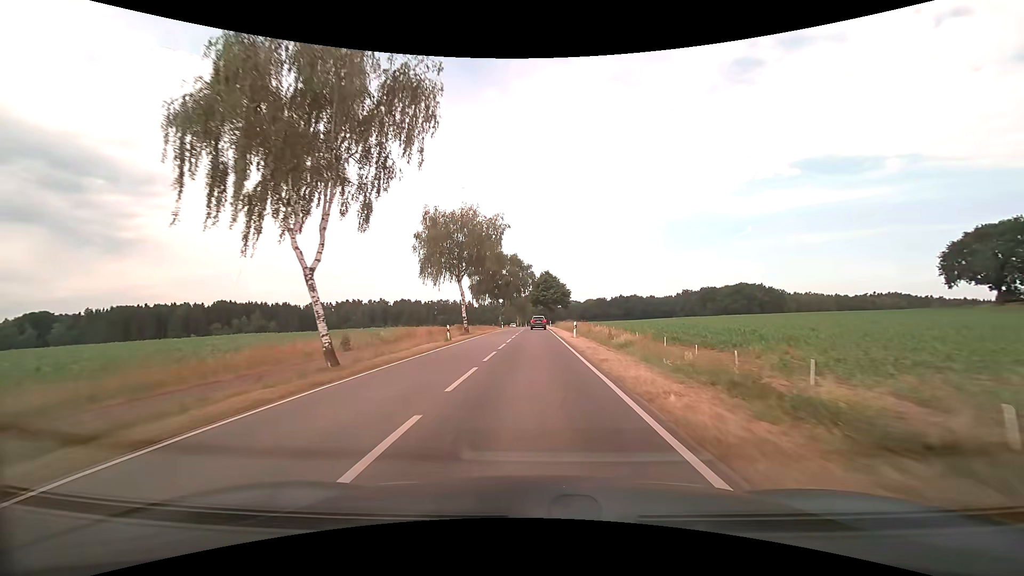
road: tertiary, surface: asphalt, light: Day
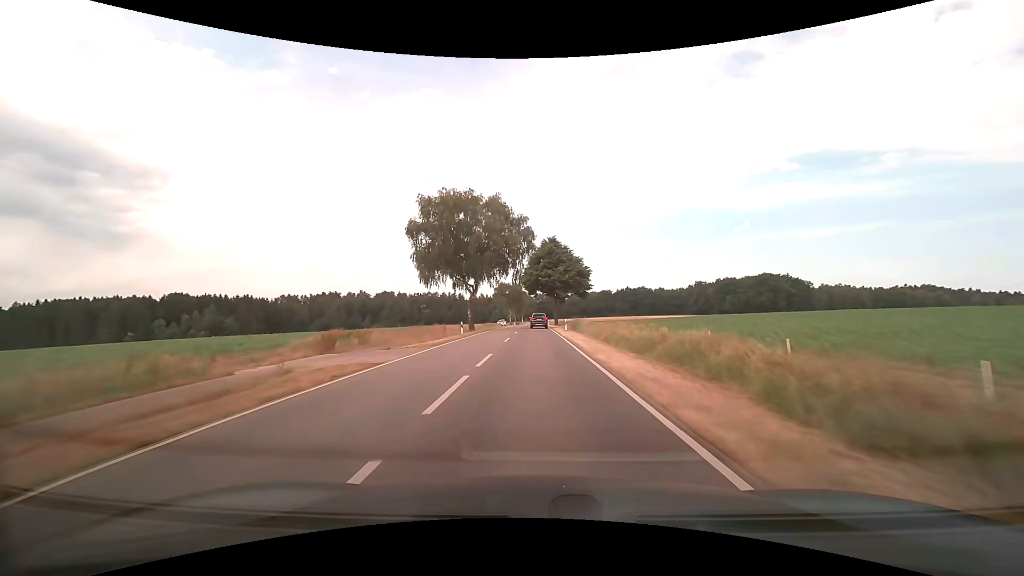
(+0.1, +44.5) m; 0°
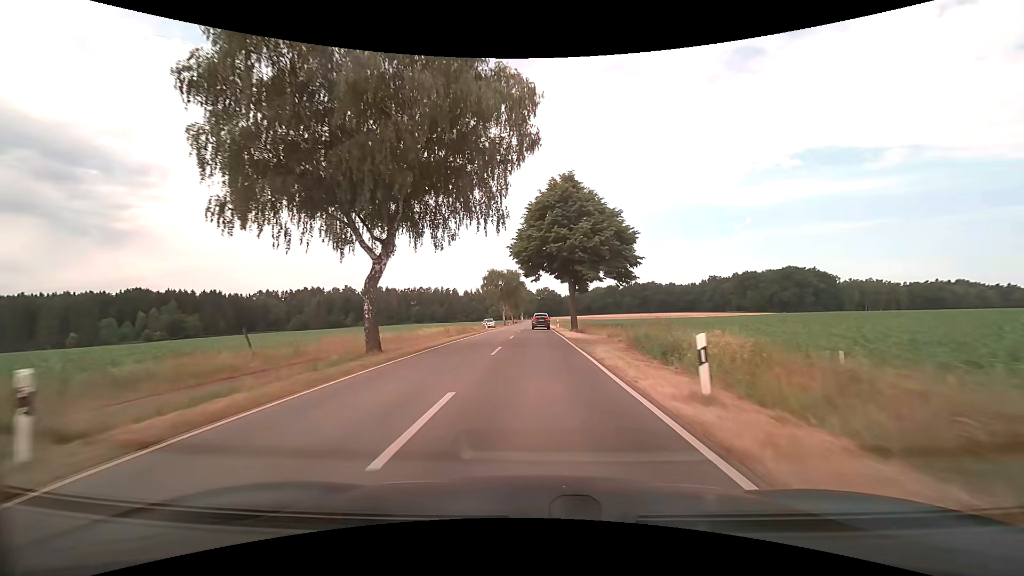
(0.0, +32.3) m; 0°
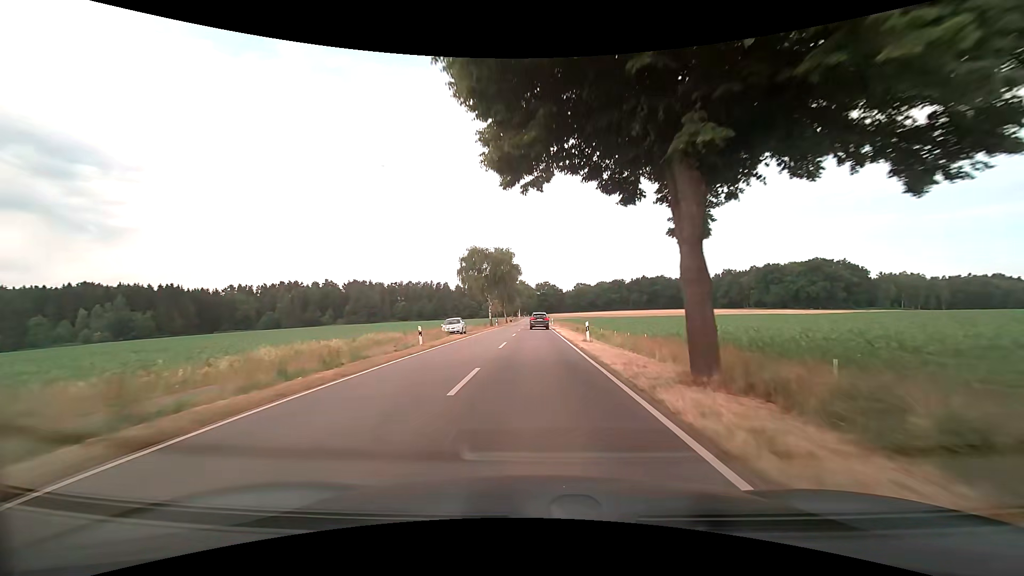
(+0.1, +31.9) m; 0°
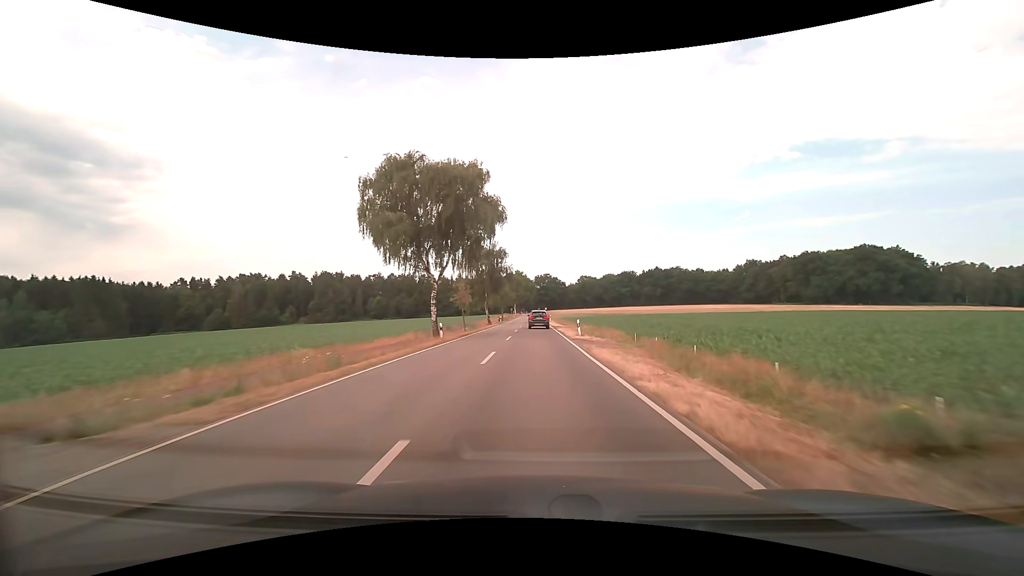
(0.0, +42.7) m; 0°
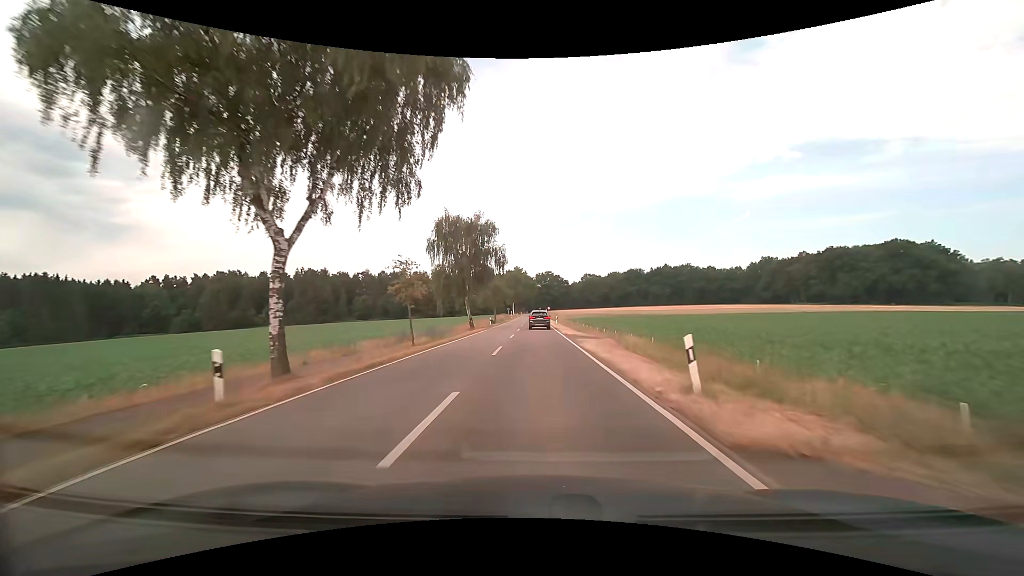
(0.0, +20.6) m; 0°
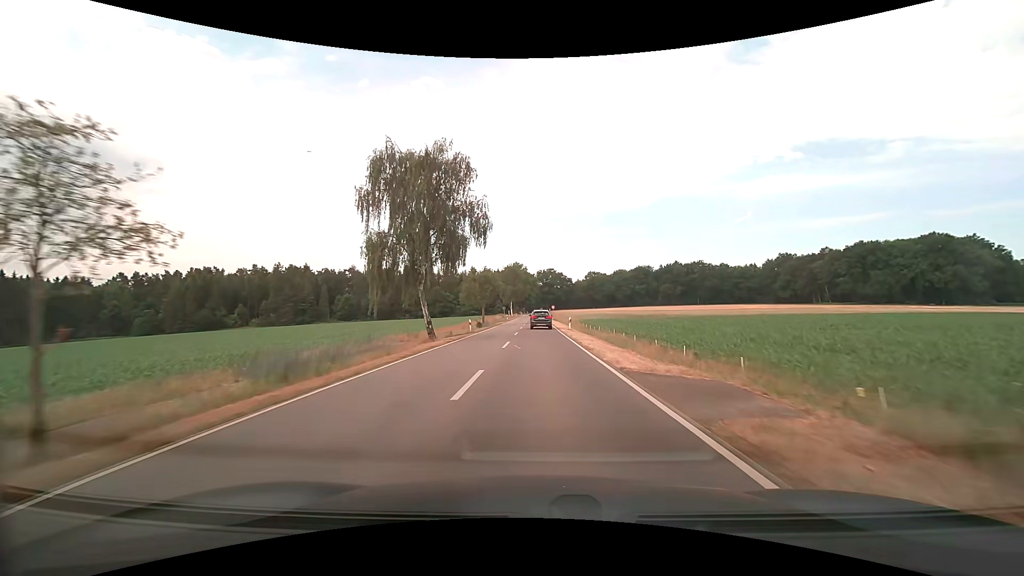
(0.0, +20.4) m; 0°
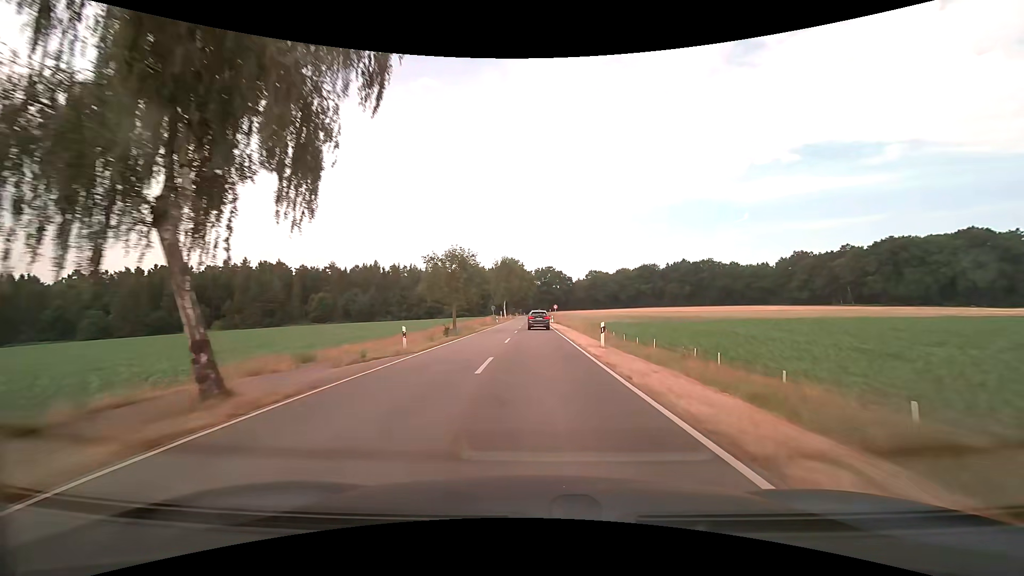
(0.0, +20.2) m; 0°
(0, +10) (0, +20) (0, +30) (0, +40) (0, +50) (0, +60) (0, +70) (0, +80) (0, +90) (0, +100) m
